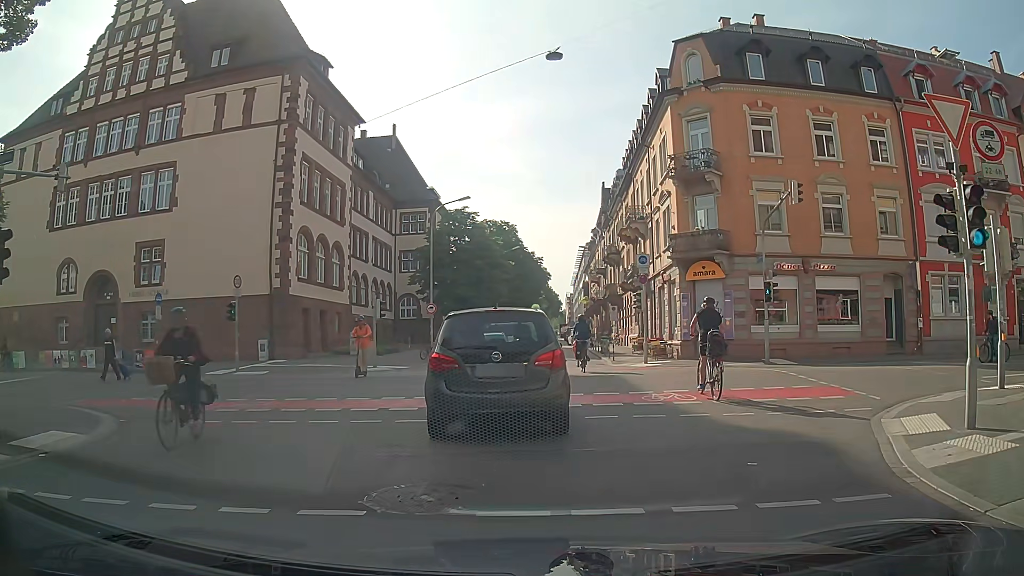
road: residential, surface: asphalt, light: Day
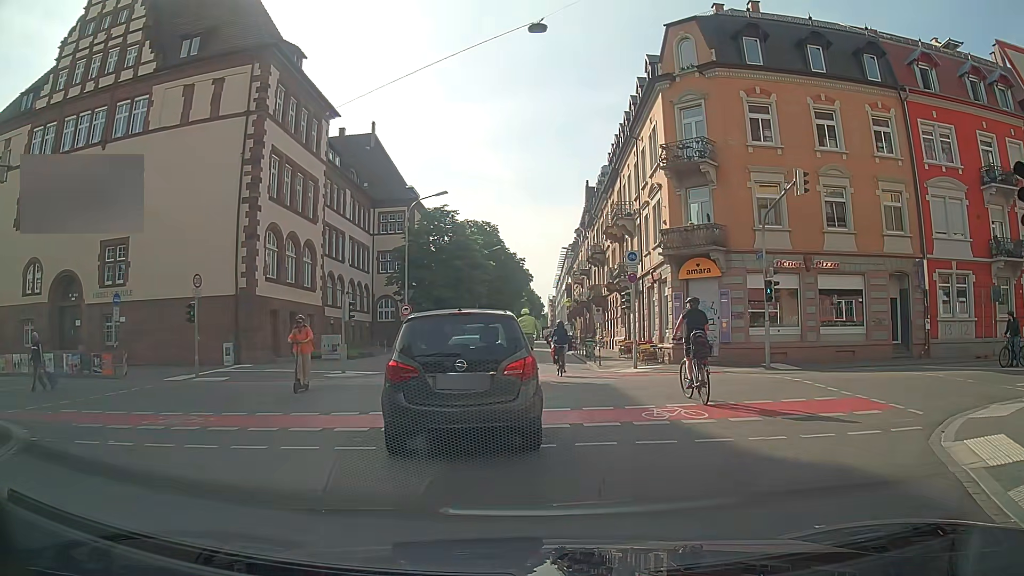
(0.0, +2.2) m; 0°
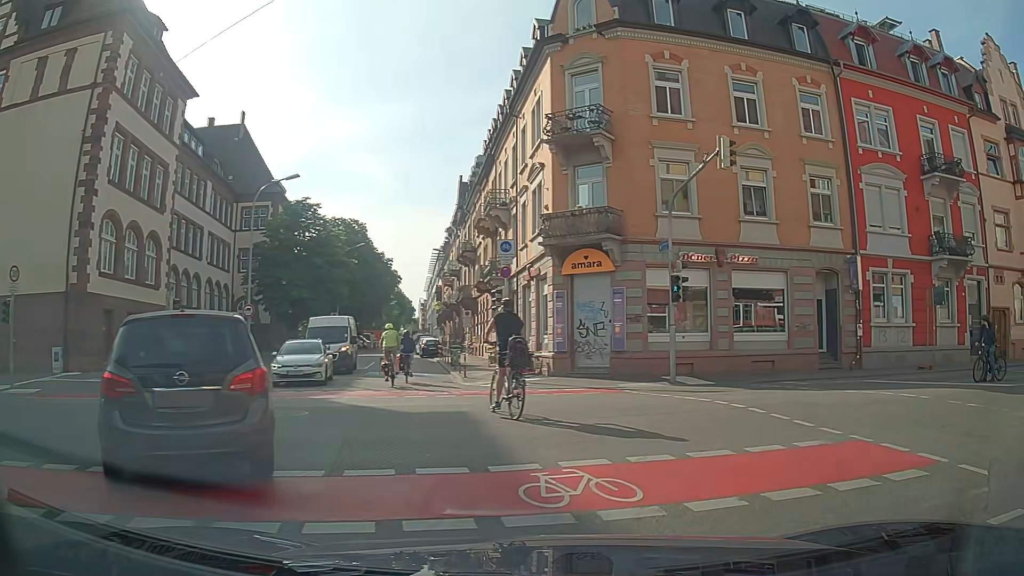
(+0.5, +4.8) m; +11°
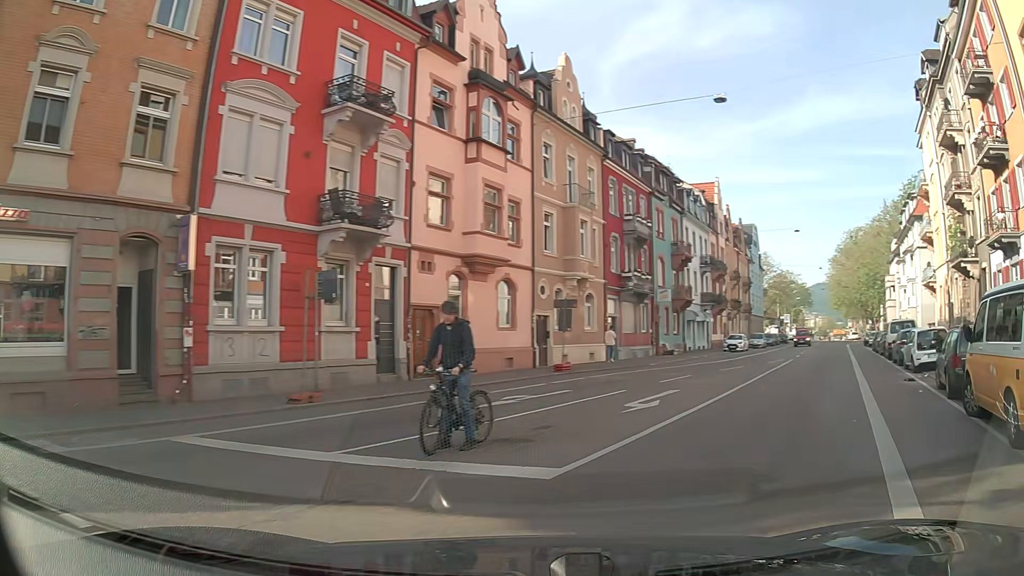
(+4.8, +9.4) m; +53°
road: secondary
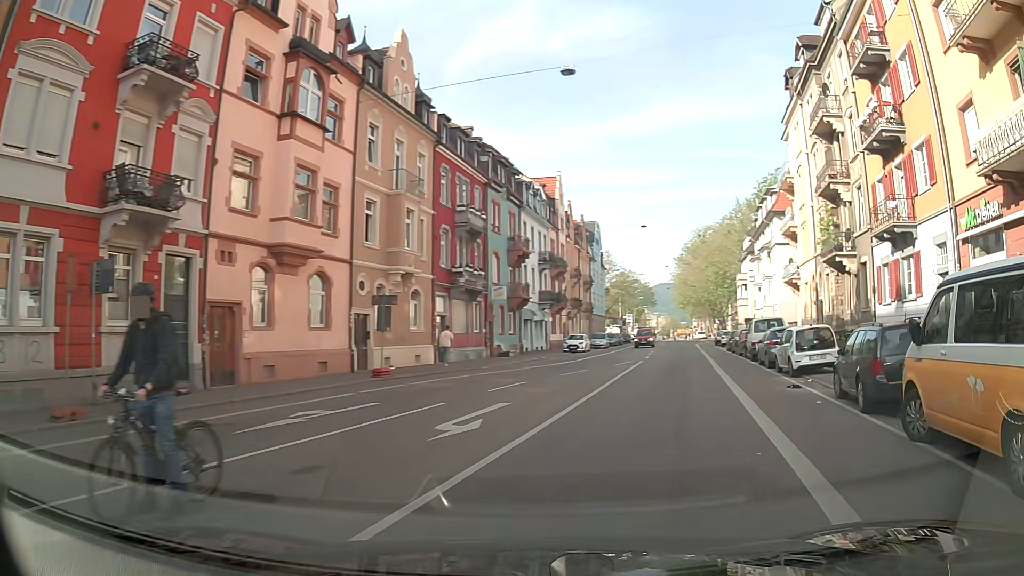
(+0.5, +3.2) m; +14°
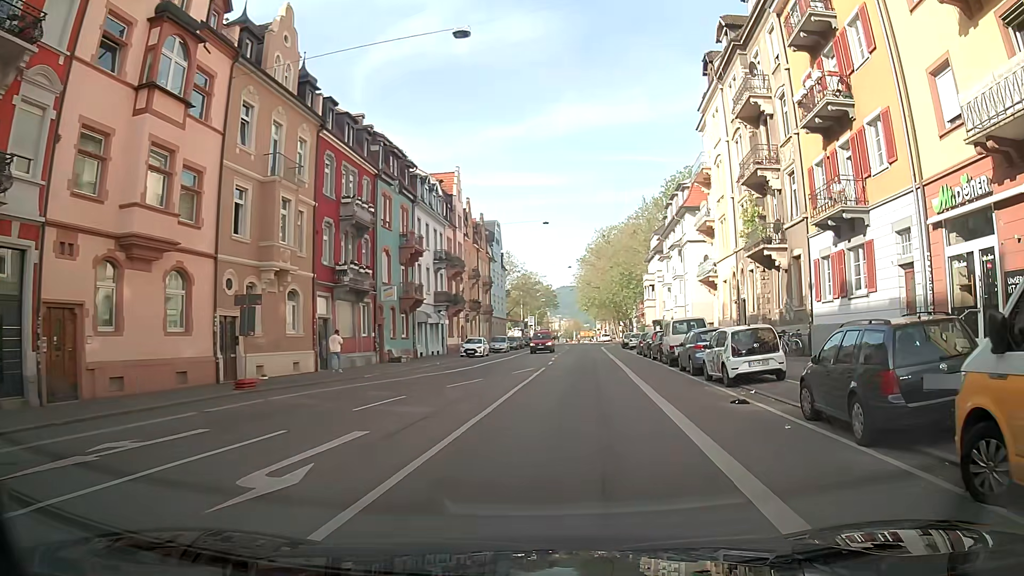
(+0.3, +3.6) m; +8°
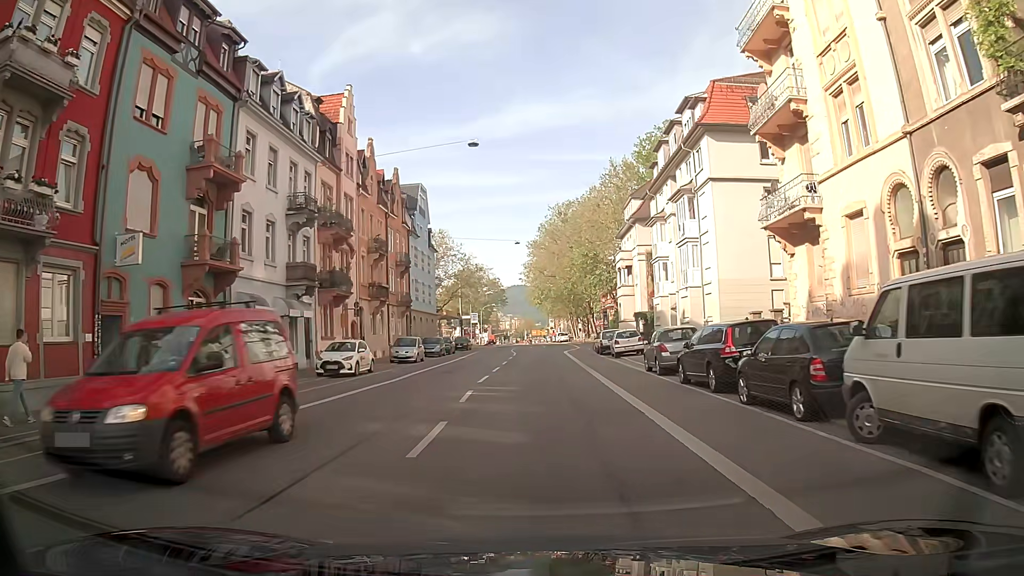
(+1.4, +23.6) m; +5°
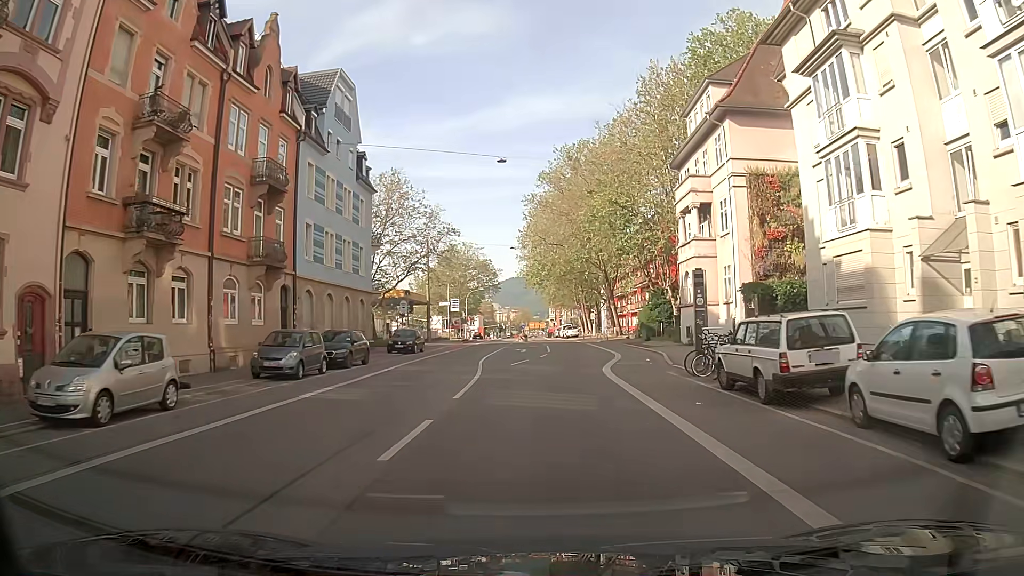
(-0.1, +30.7) m; 0°
